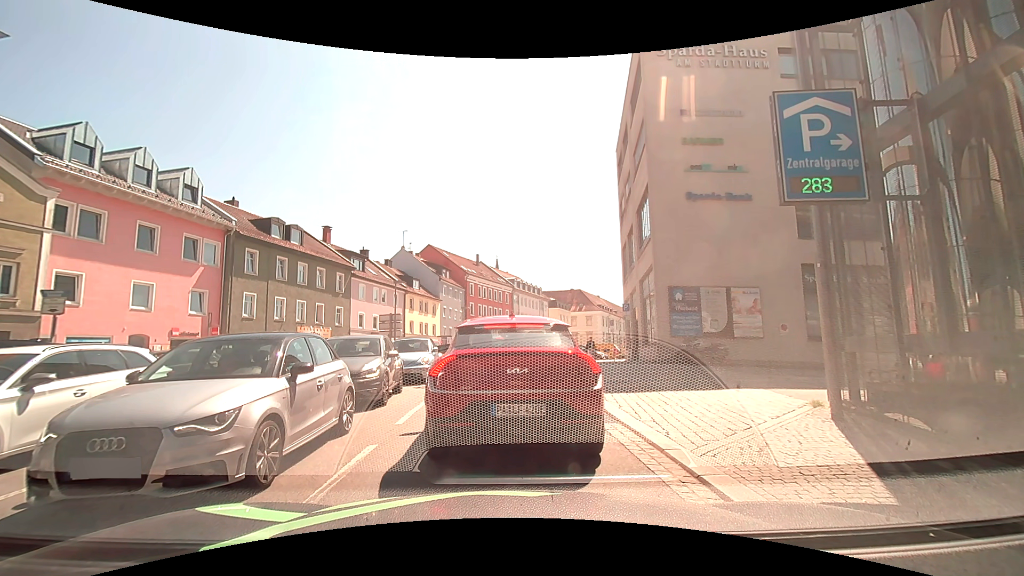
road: tertiary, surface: asphalt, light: Day
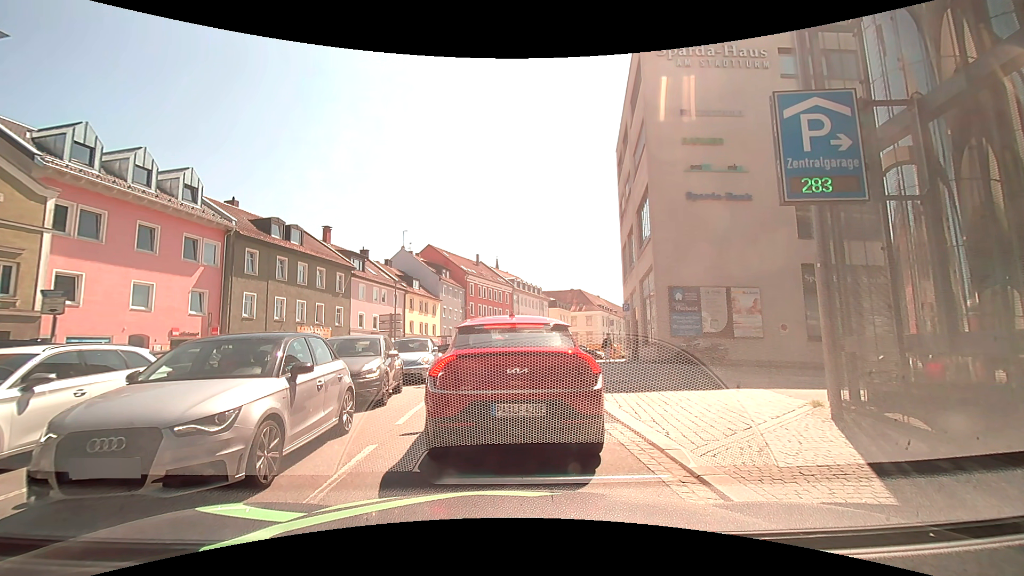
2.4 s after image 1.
(0.0, 0.0) m; 0°
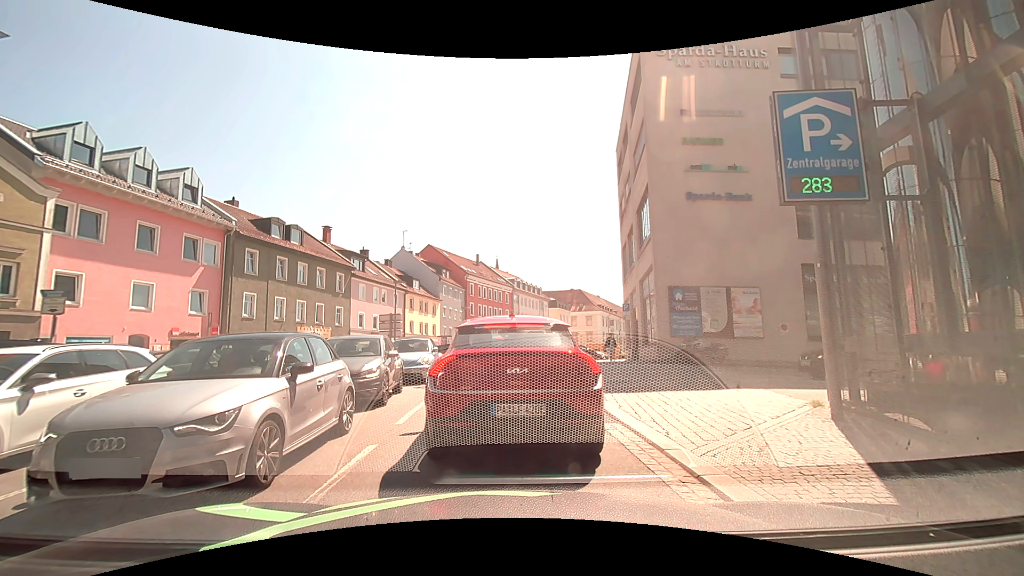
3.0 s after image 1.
(0.0, 0.0) m; 0°
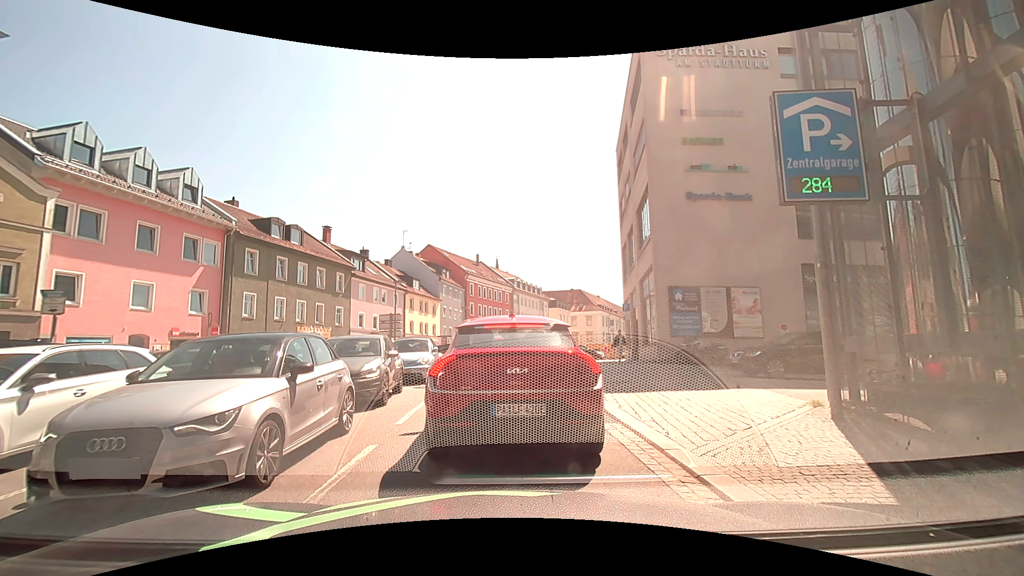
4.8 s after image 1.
(0.0, 0.0) m; 0°
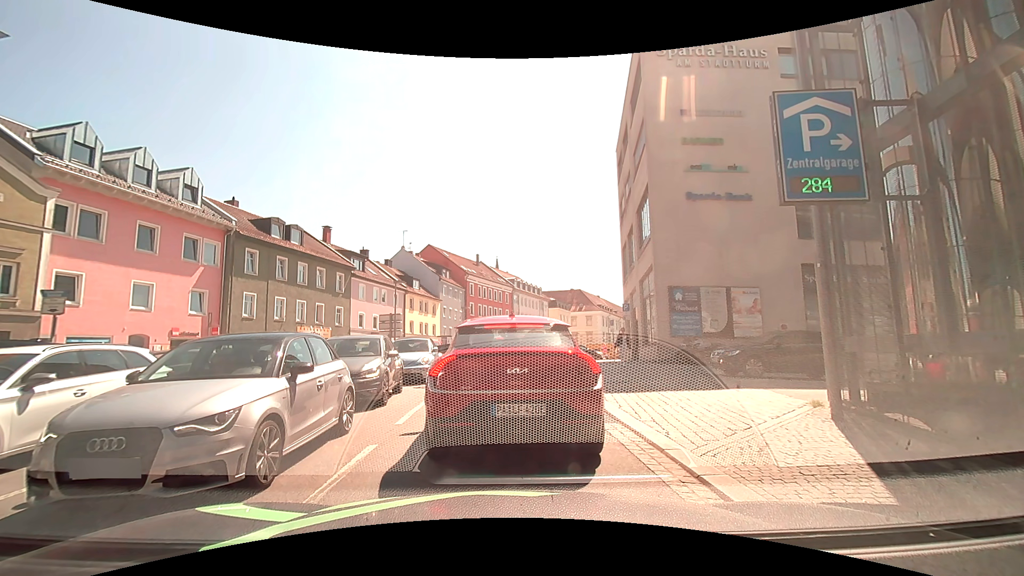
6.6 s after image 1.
(0.0, 0.0) m; 0°
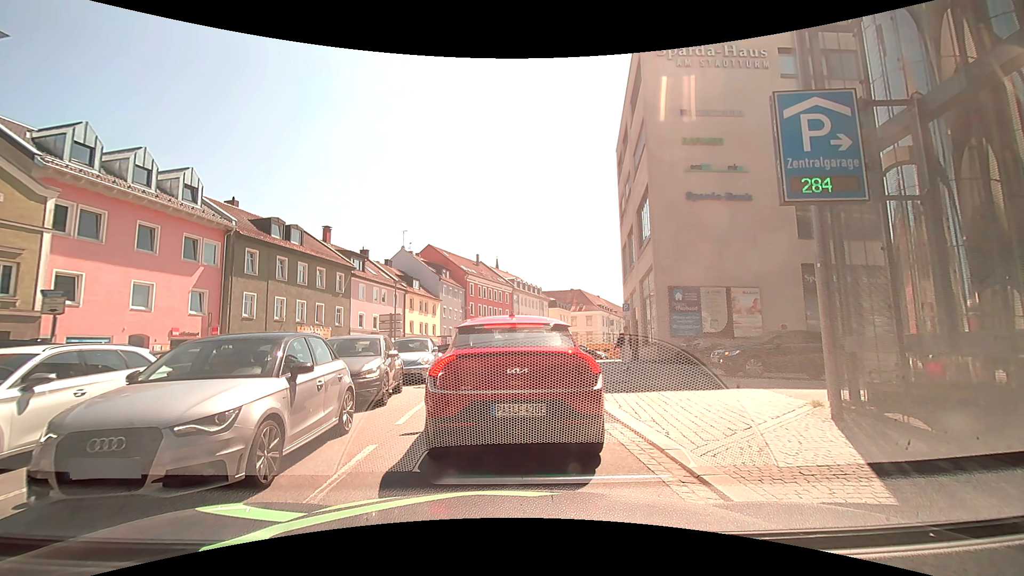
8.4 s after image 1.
(0.0, 0.0) m; 0°
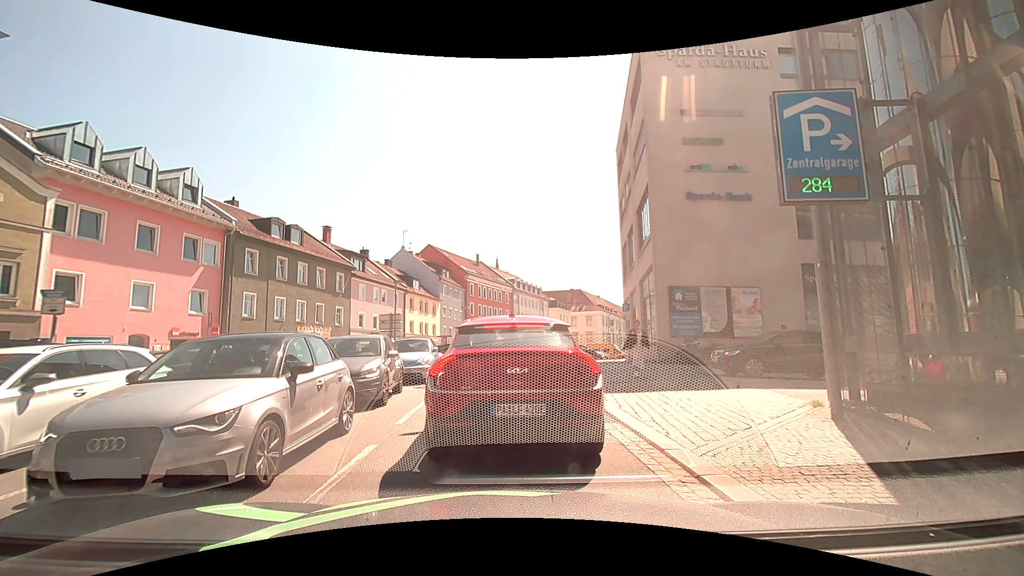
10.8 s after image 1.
(0.0, 0.0) m; 0°
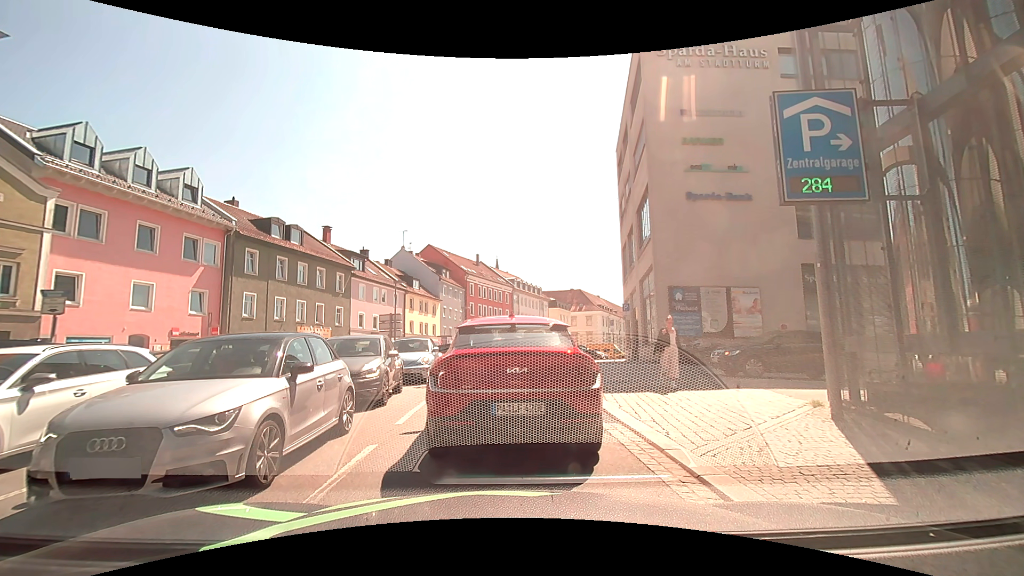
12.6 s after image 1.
(0.0, 0.0) m; 0°
